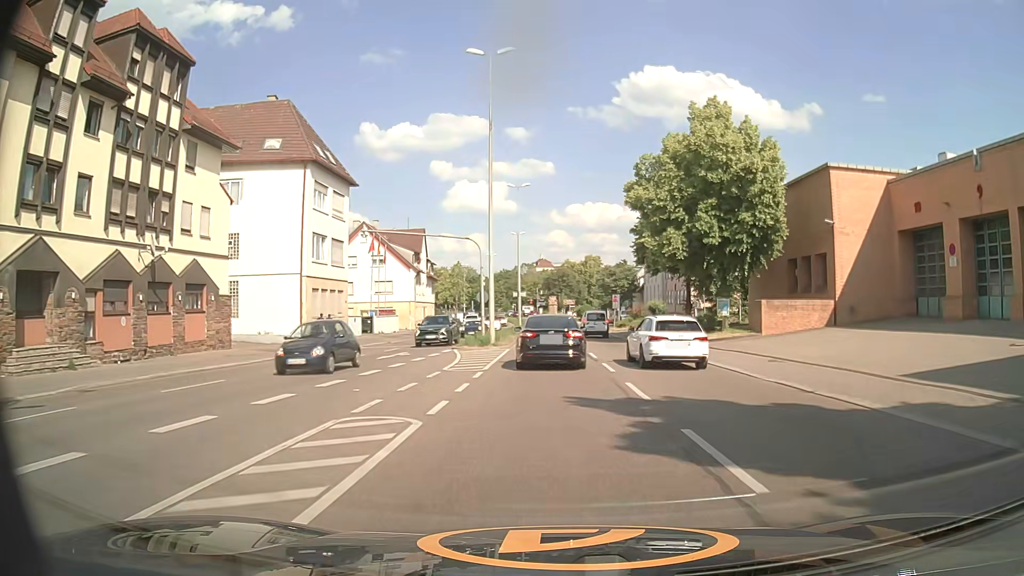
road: primary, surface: asphalt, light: Day
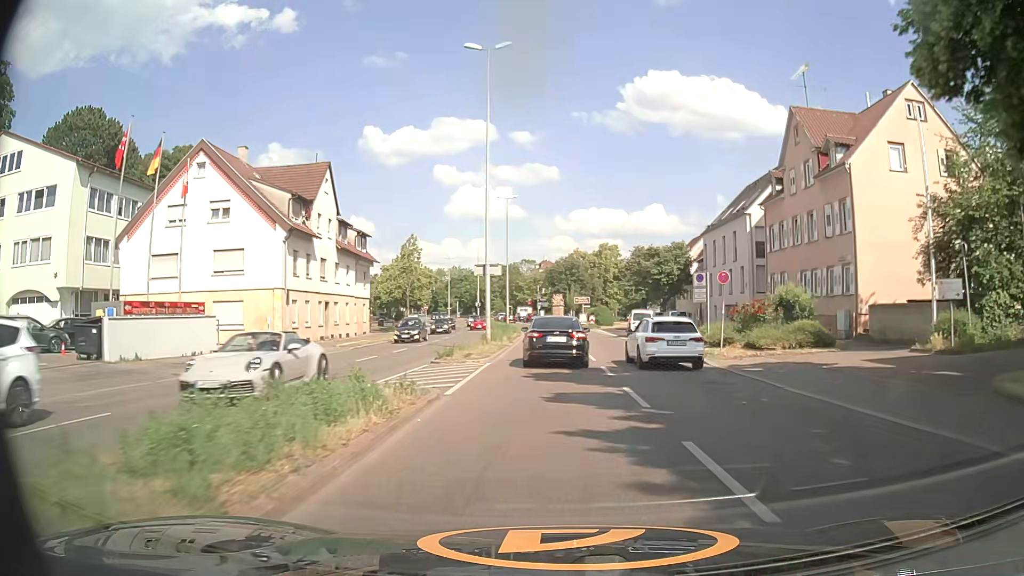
(-0.2, +36.7) m; 0°
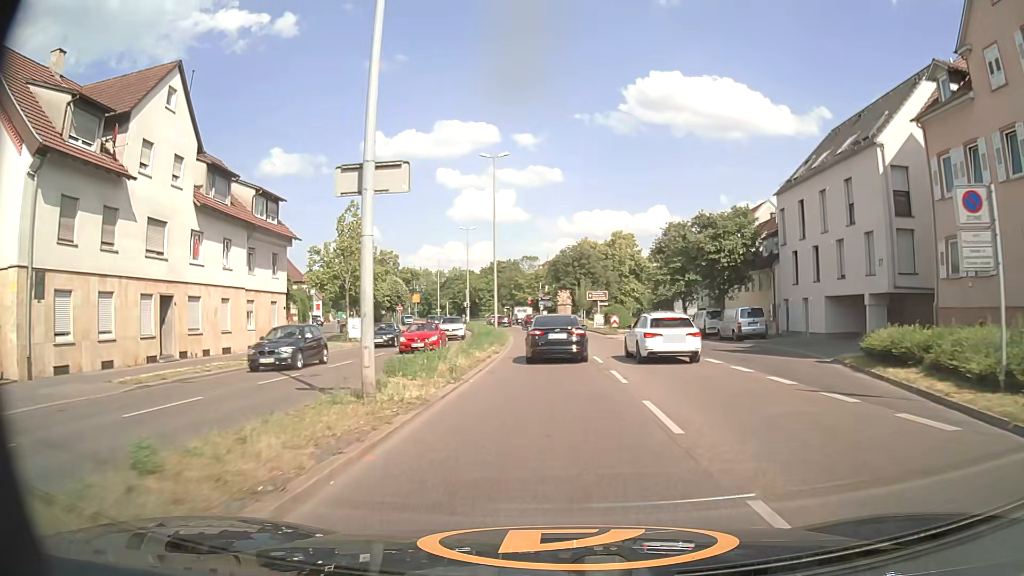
(-0.2, +20.5) m; -1°
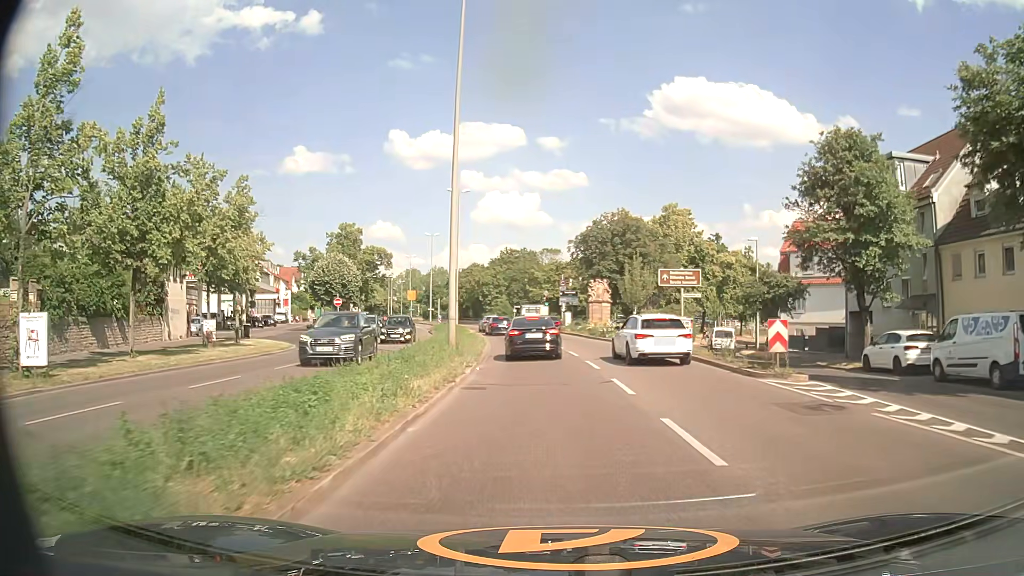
(-0.5, +31.5) m; -2°
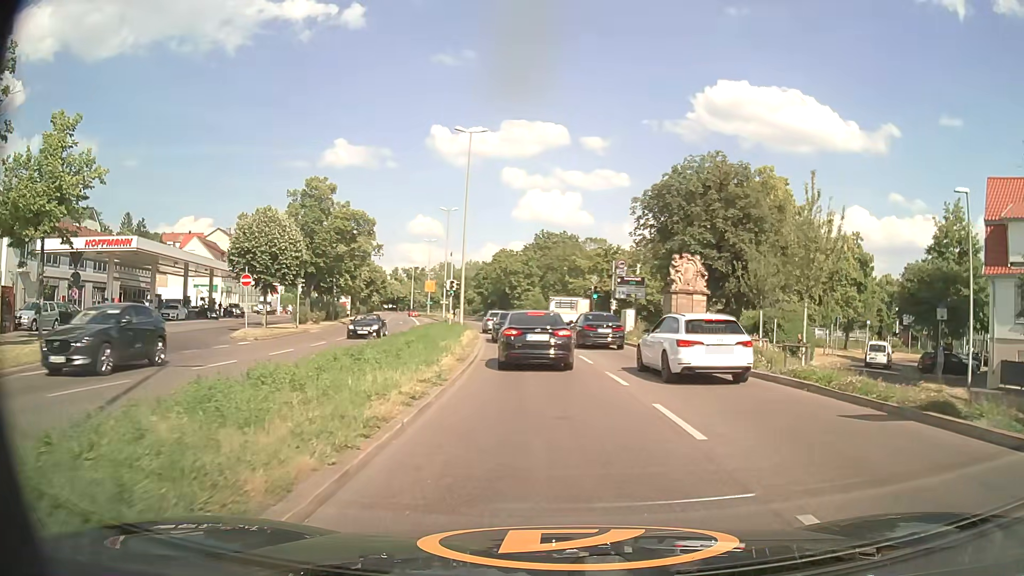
(-0.6, +22.1) m; -3°
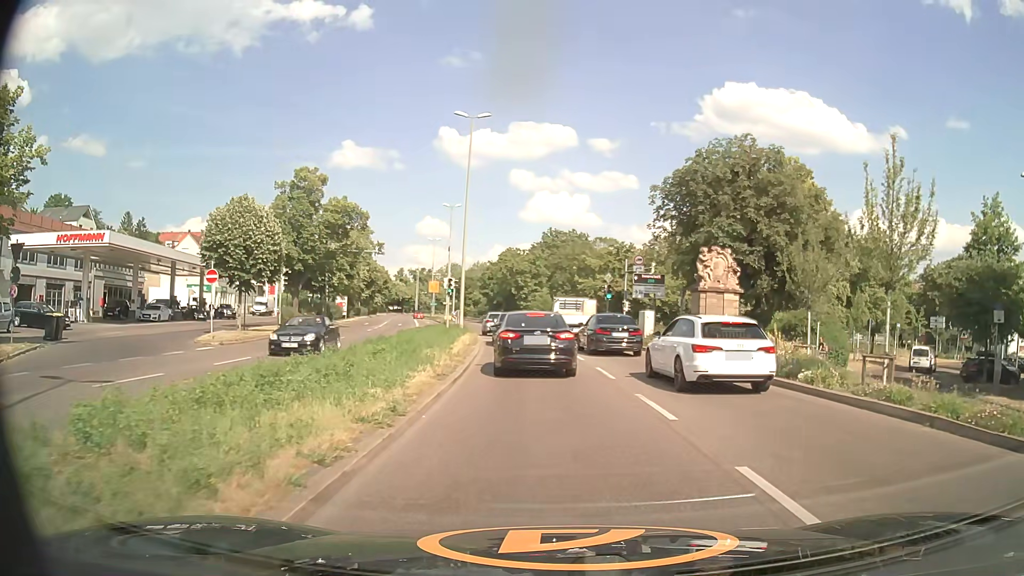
(0.0, +4.2) m; -1°
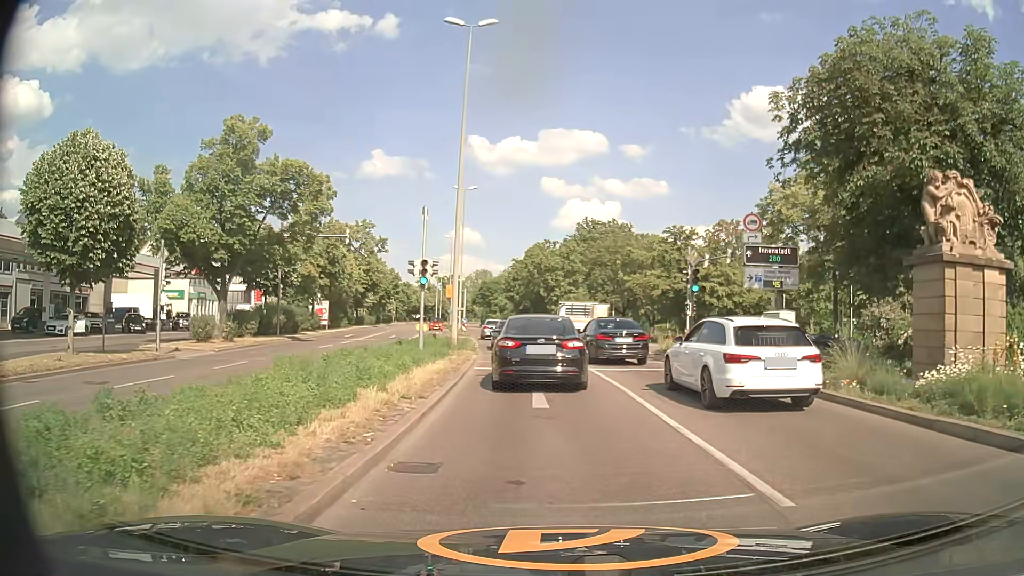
(-0.4, +15.9) m; -3°
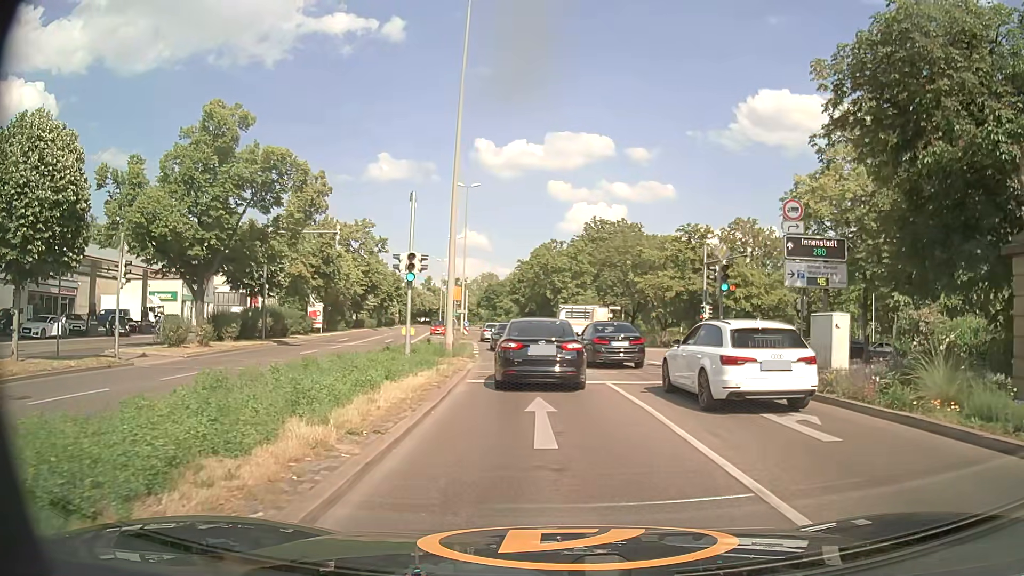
(0.0, +3.2) m; 0°
